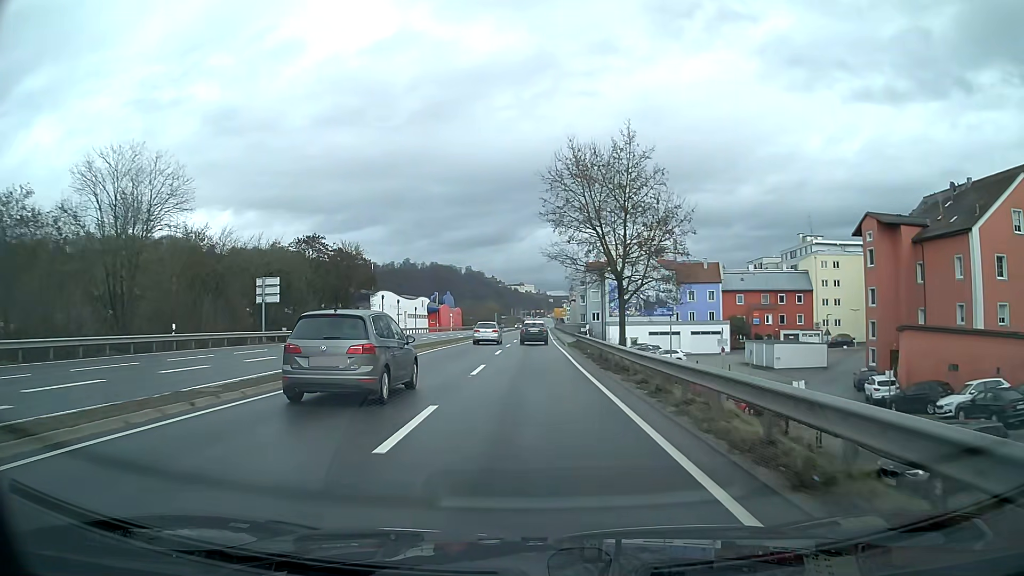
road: primary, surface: asphalt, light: Day
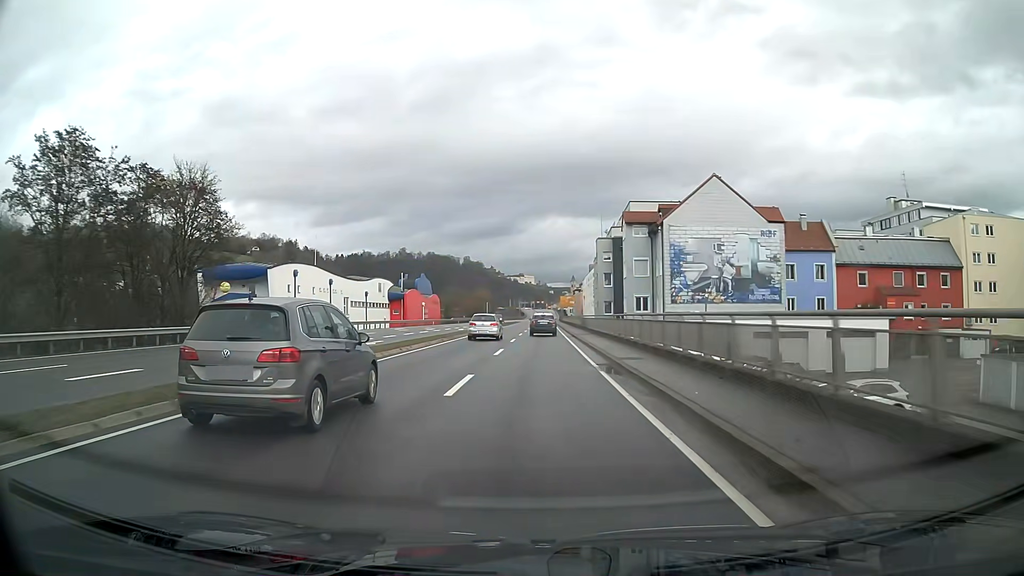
(0.0, +40.7) m; 0°
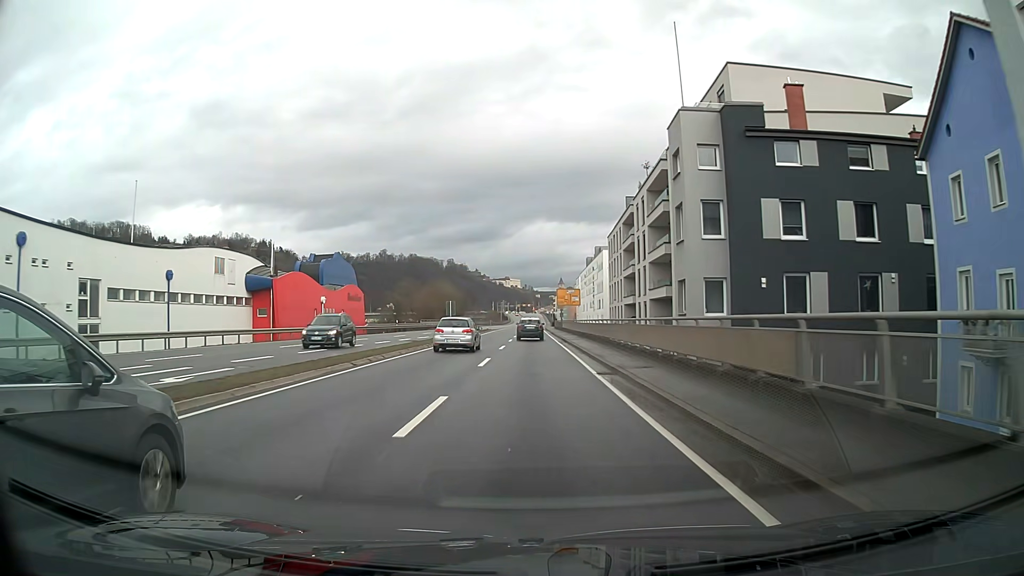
(+0.6, +51.8) m; +1°
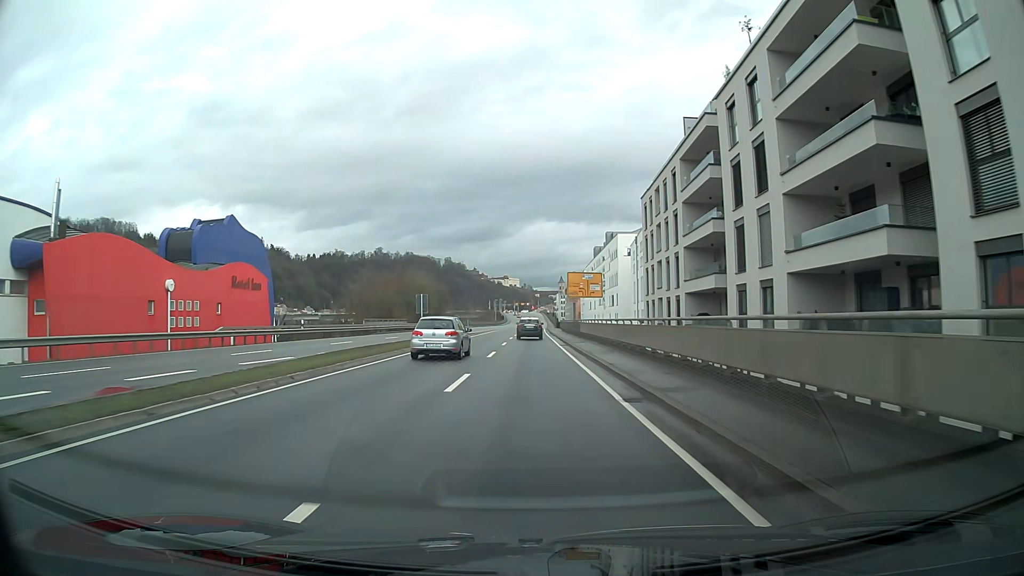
(0.0, +31.2) m; 0°
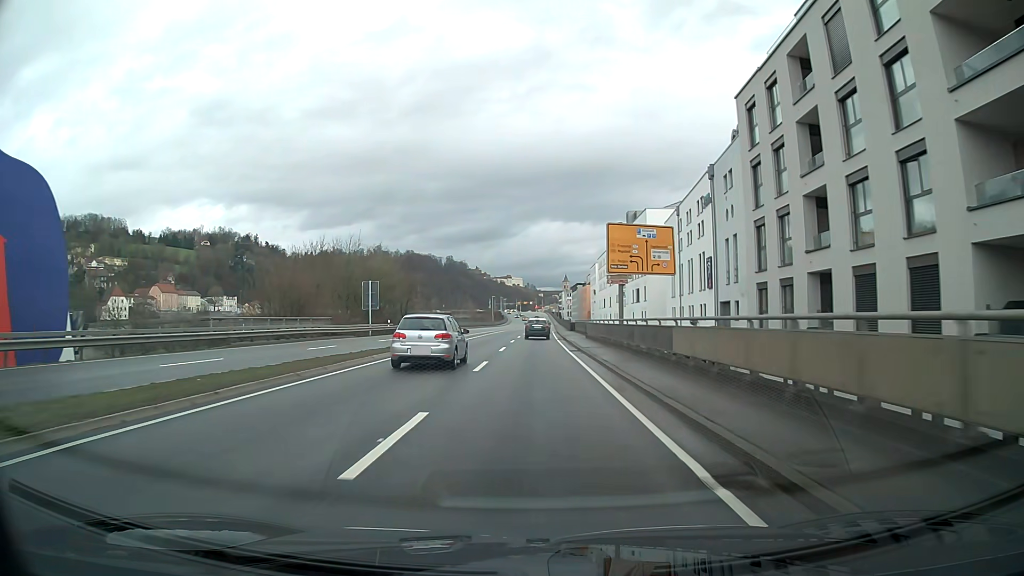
(0.0, +31.2) m; 0°
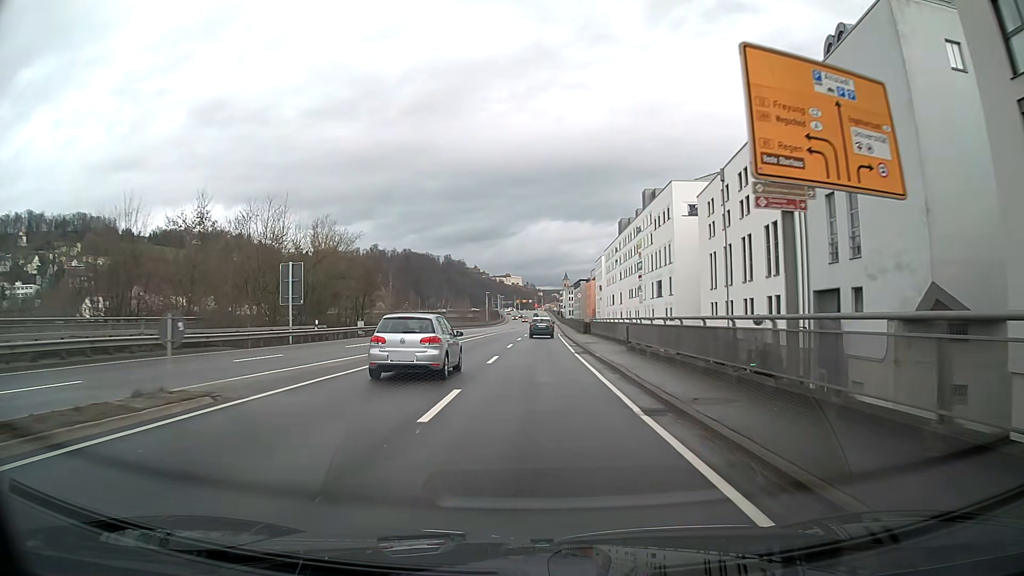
(0.0, +20.8) m; 0°
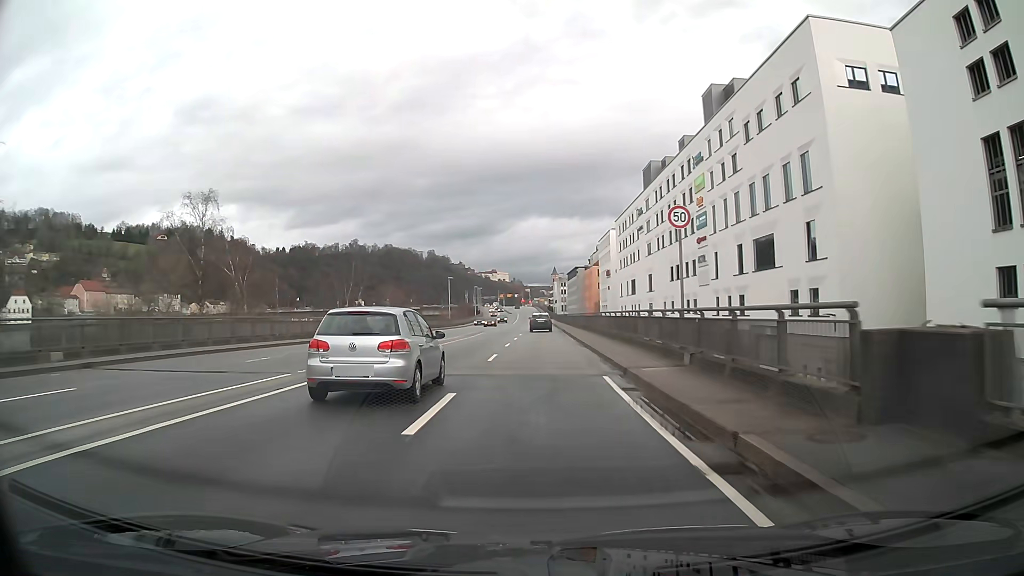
(+0.5, +49.2) m; +1°
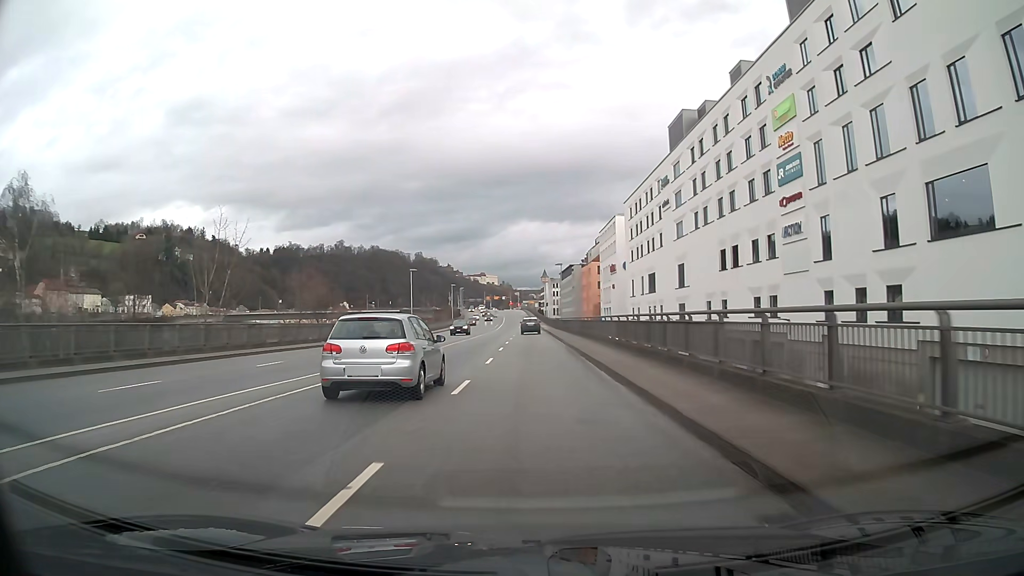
(+0.1, +25.3) m; +1°
(0, +10) (0, +20) (0, +30) (0, +40) (0, +50) (0, +60) (0, +70) (0, +80) (-1, +90) (-1, +100) m
